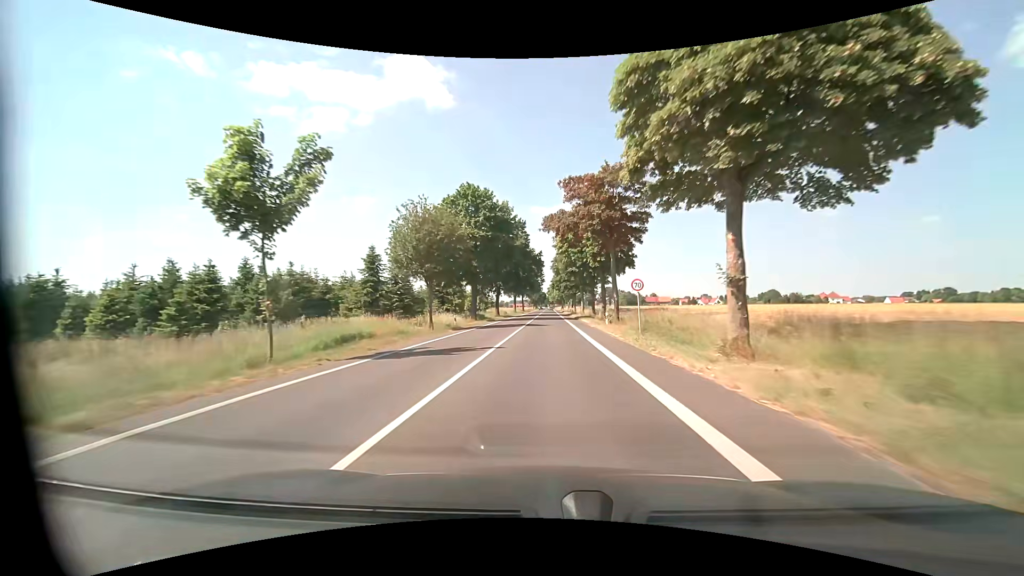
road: tertiary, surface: asphalt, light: Day
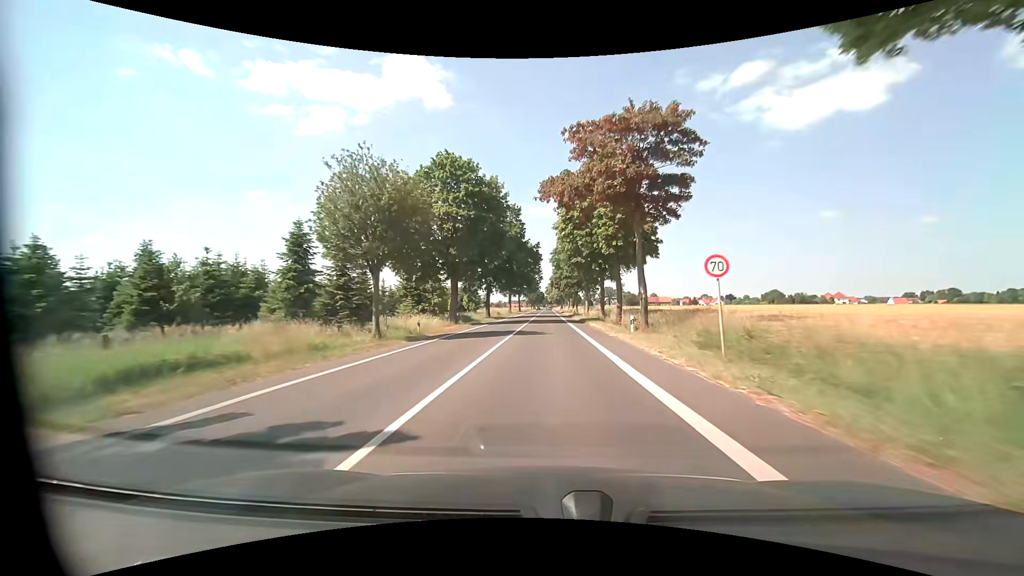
(0.0, +11.1) m; 0°
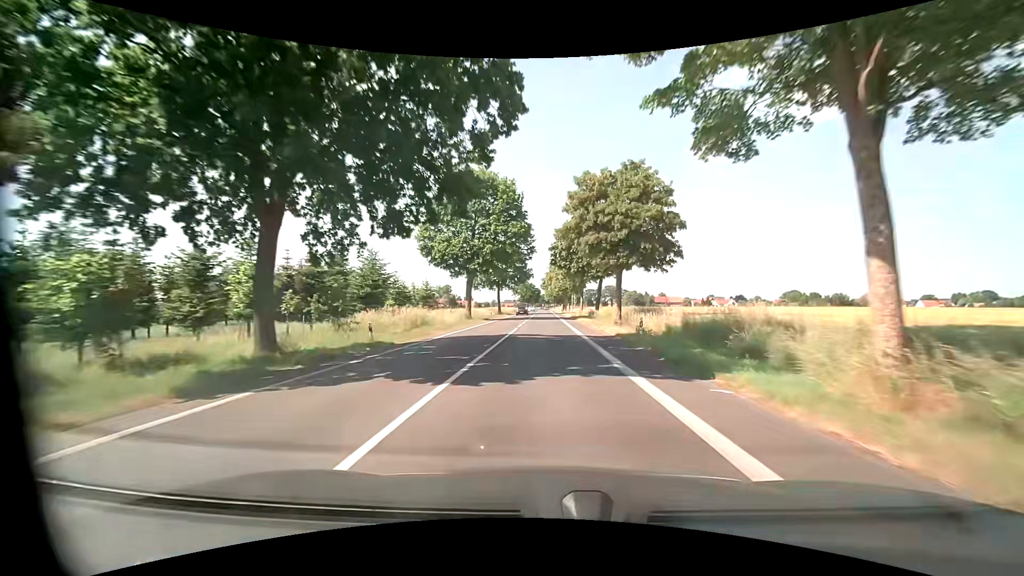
(+0.5, +55.3) m; +1°
(0, +10) (0, +20) (0, +30) (0, +40) (0, +50) (0, +60) (0, +70) (0, +80) (0, +90) (0, +100) m
